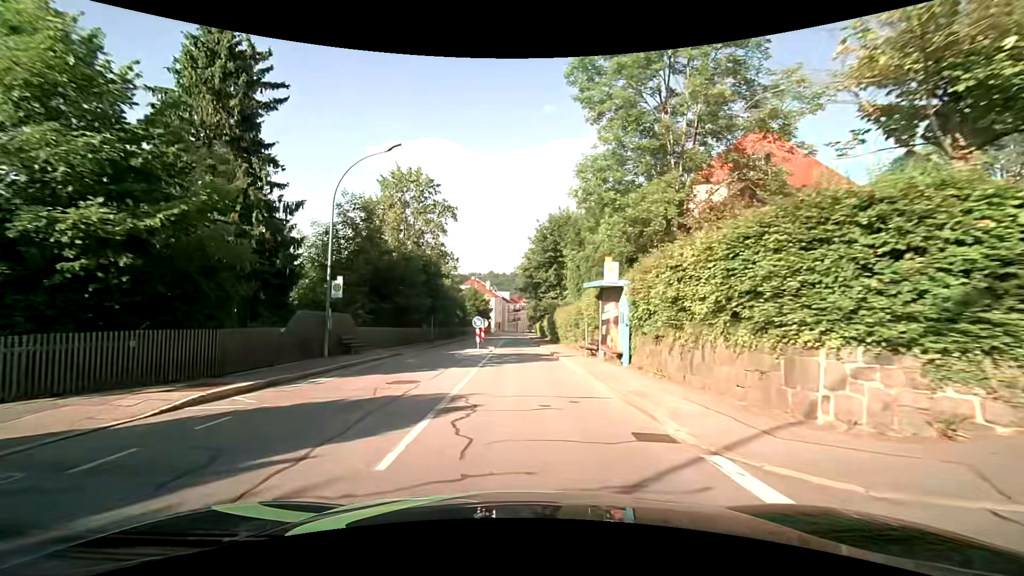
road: tertiary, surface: asphalt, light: Day
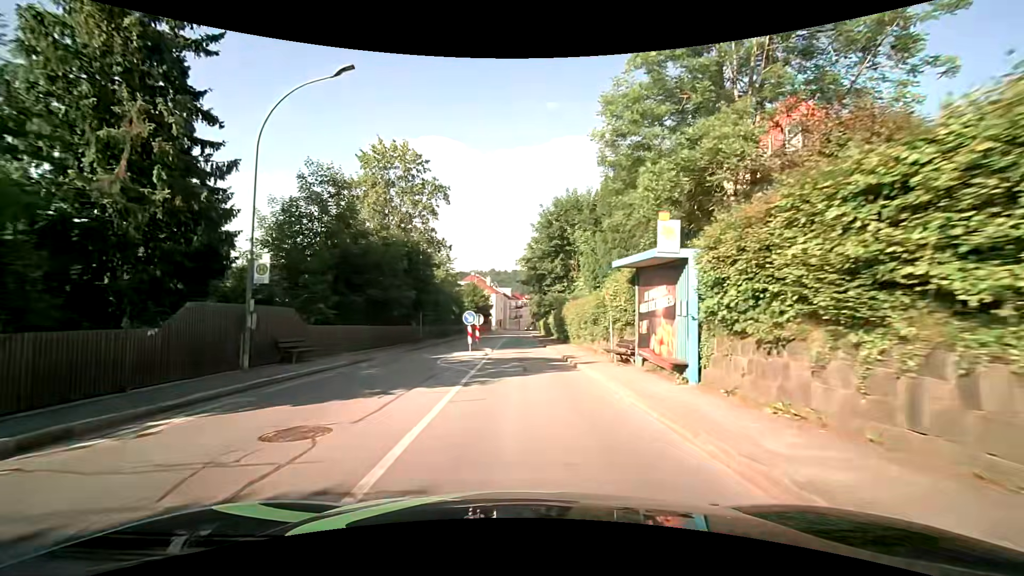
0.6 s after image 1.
(0.0, +6.2) m; 0°
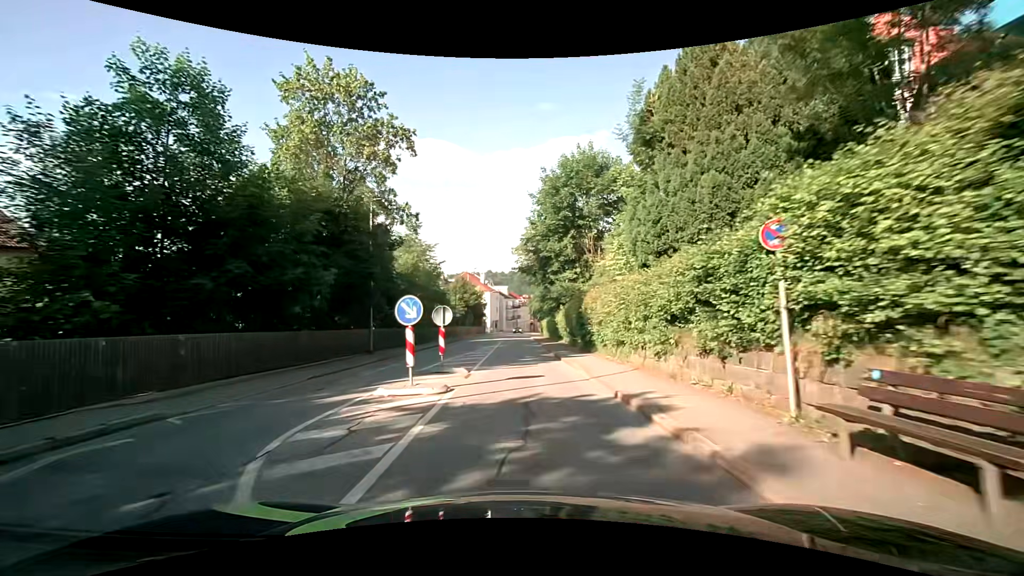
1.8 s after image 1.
(+0.1, +12.5) m; 0°
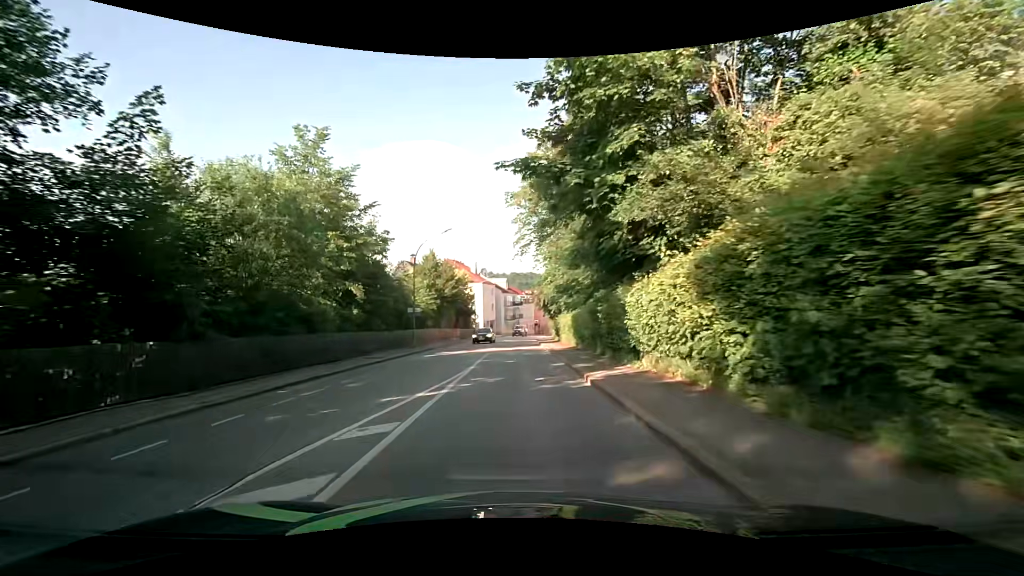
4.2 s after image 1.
(+0.4, +25.3) m; +1°
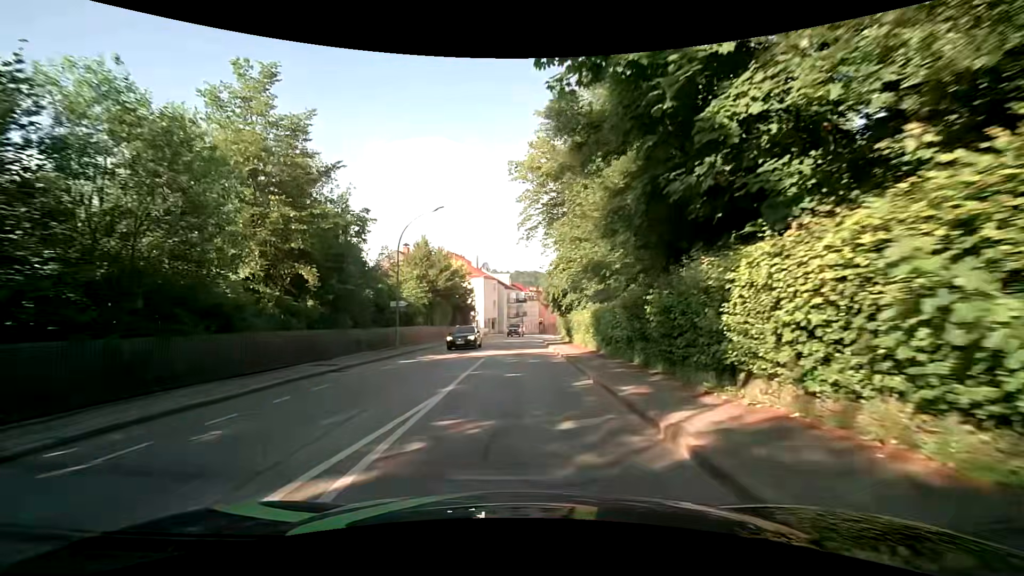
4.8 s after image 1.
(-0.1, +6.4) m; 0°
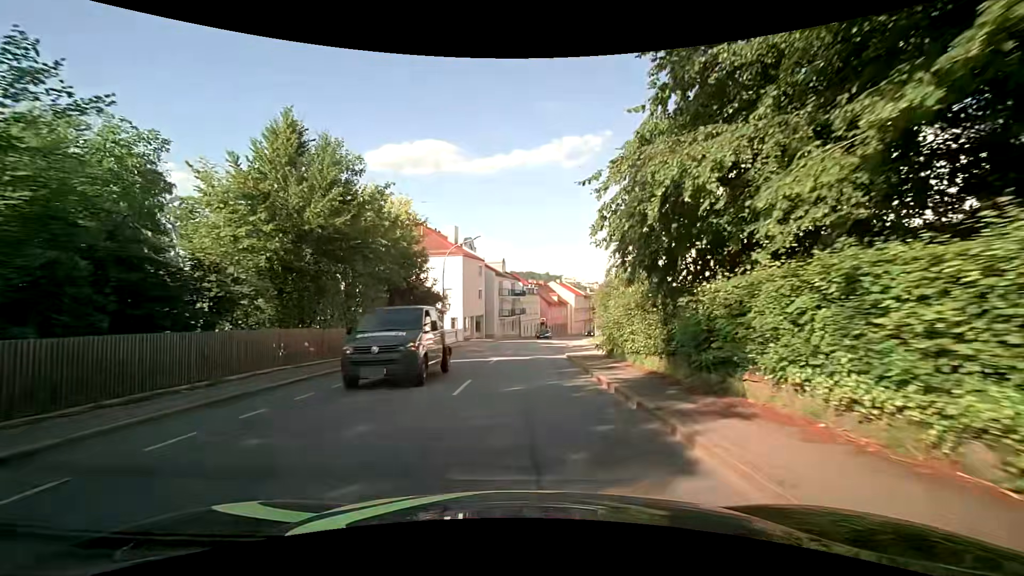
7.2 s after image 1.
(-0.3, +25.6) m; 0°
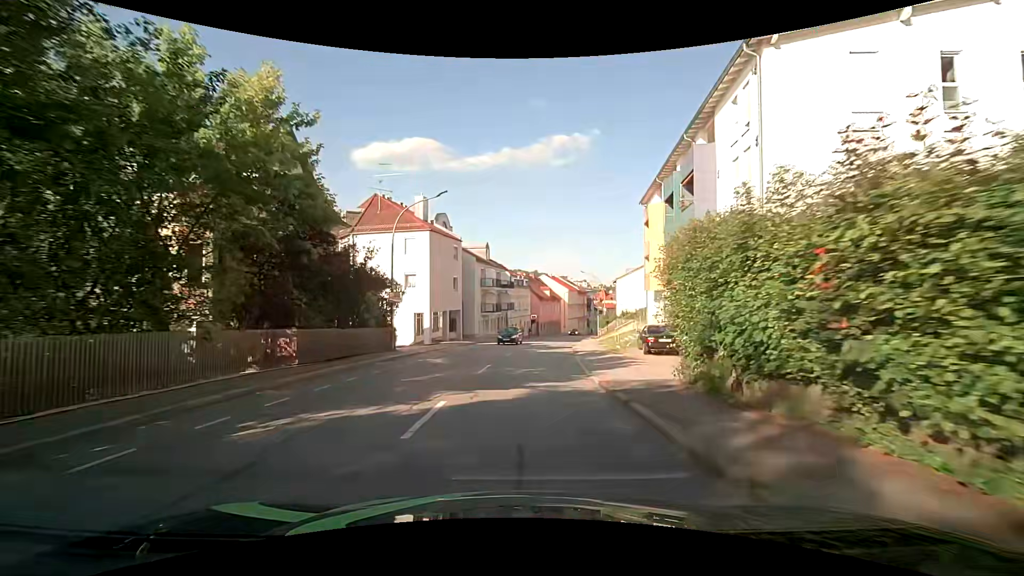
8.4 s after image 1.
(+0.1, +12.9) m; +2°
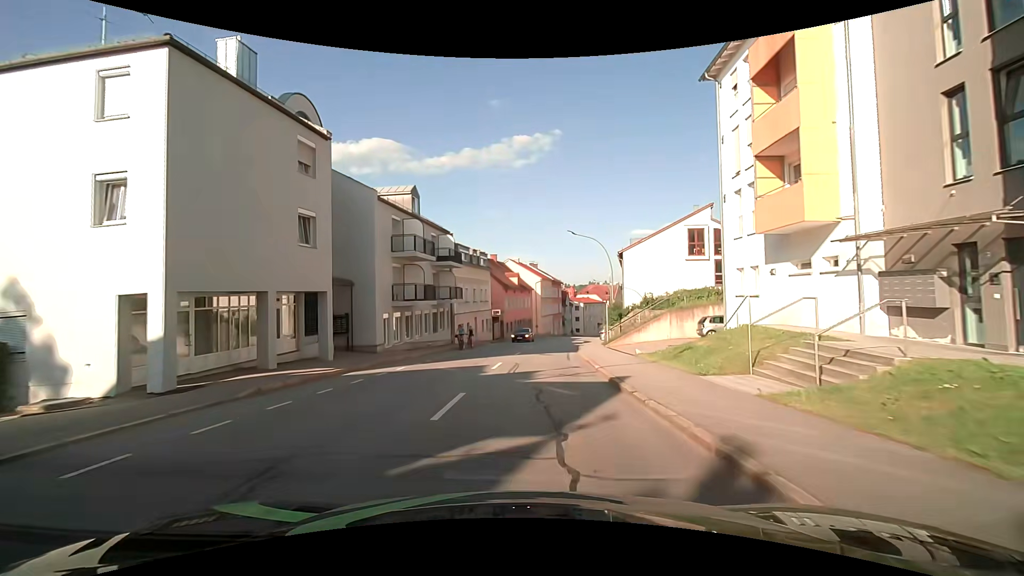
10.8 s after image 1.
(+0.7, +25.7) m; +4°
(0, +10) (0, +20) (+1, +30) (+2, +40) (+4, +50) (+5, +60) (+7, +69) (+9, +79) (+11, +89) (+14, +99) m
